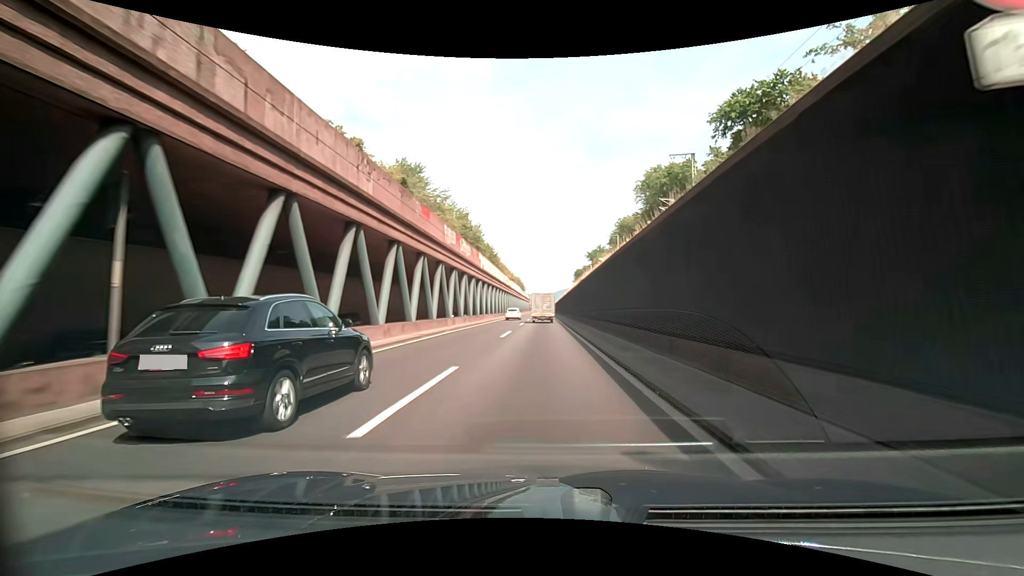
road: trunk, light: Day
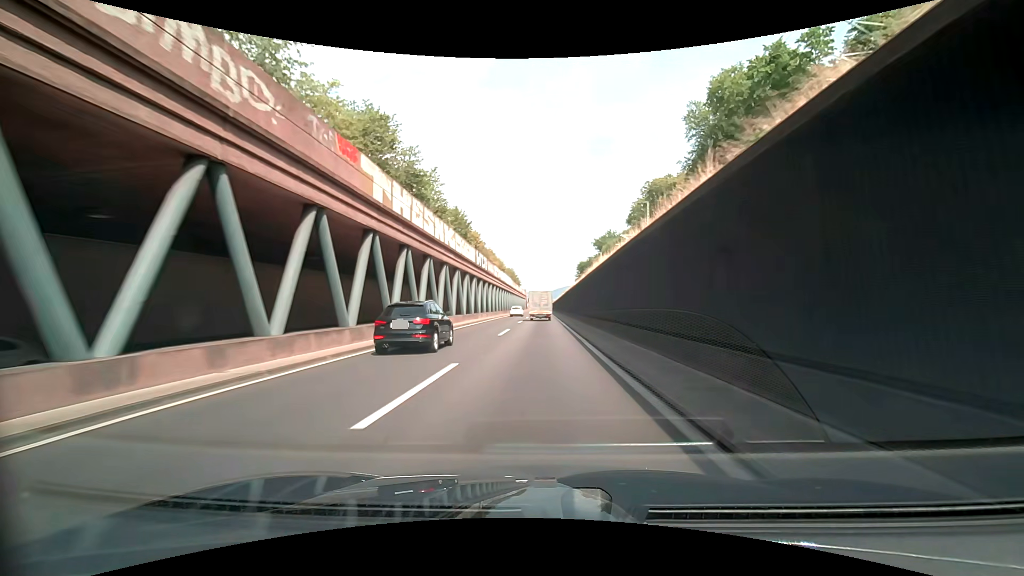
(0.0, +35.7) m; 0°
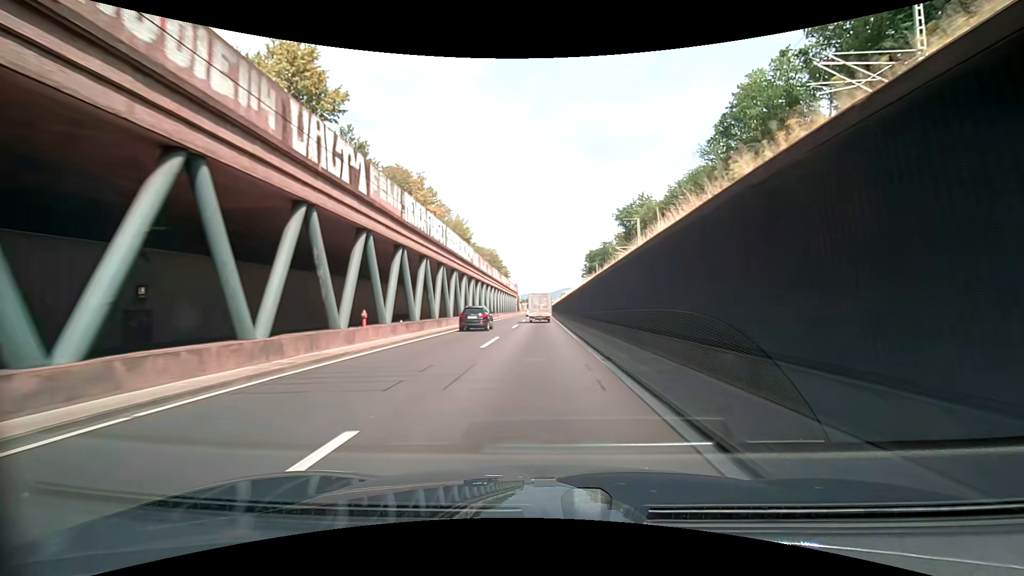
(-0.1, +60.4) m; 0°
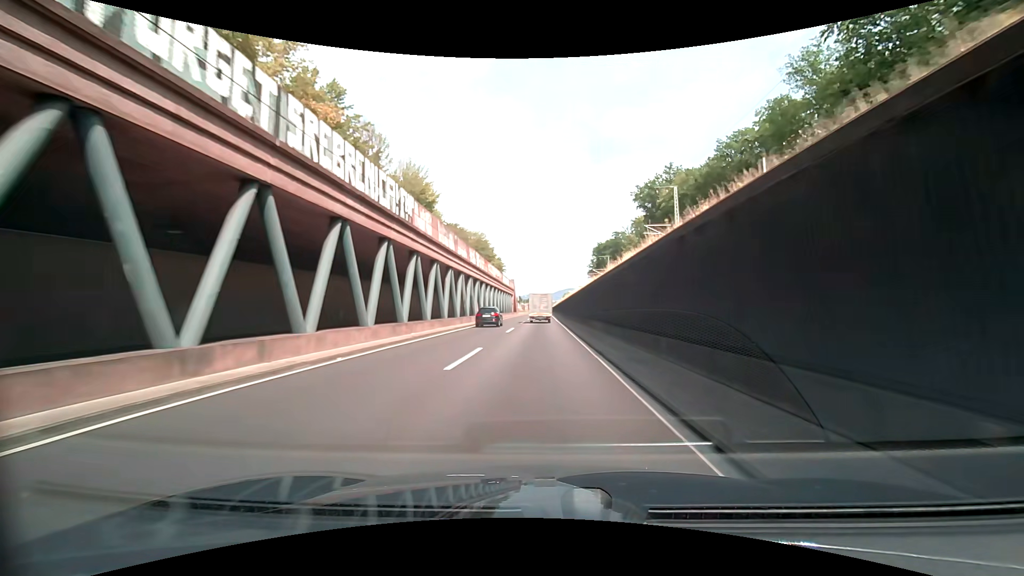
(-0.1, +24.4) m; -1°
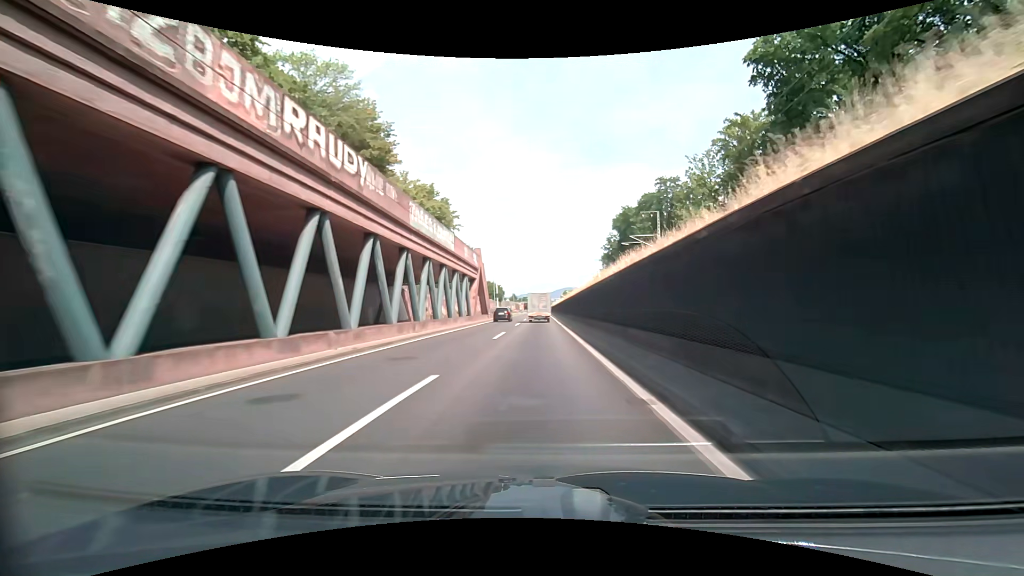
(-0.1, +61.3) m; 0°
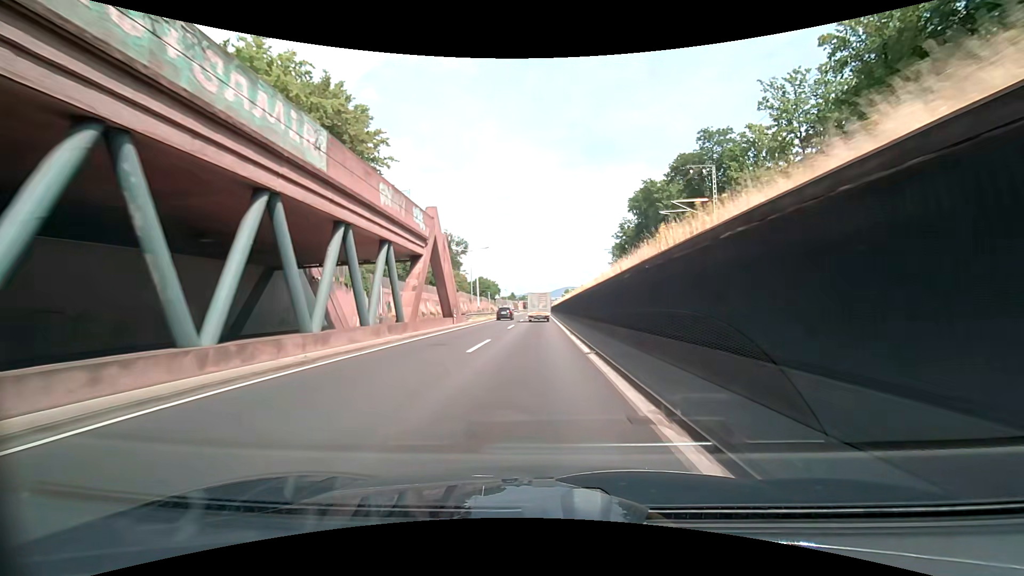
(0.0, +24.6) m; 0°
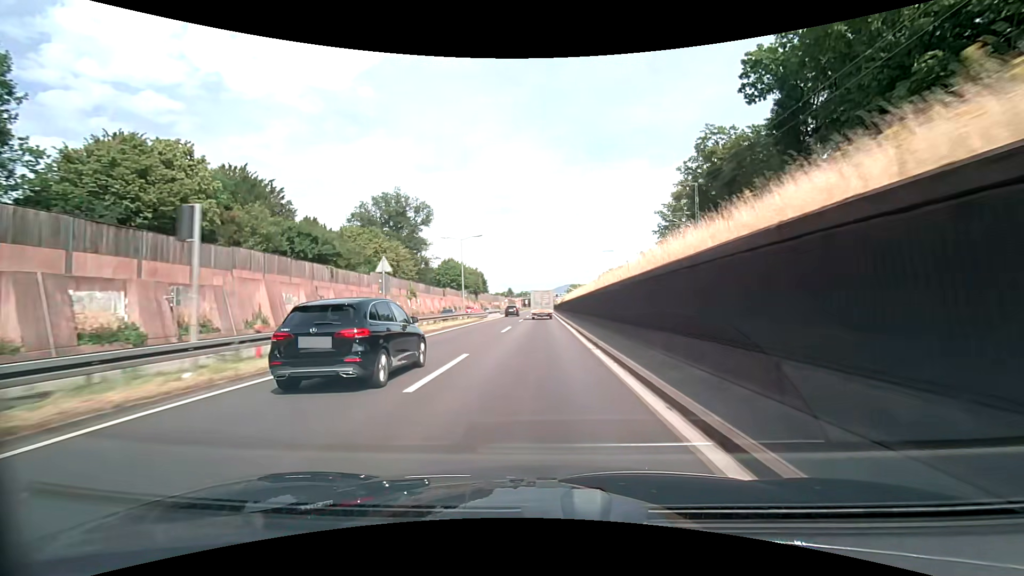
(-0.4, +61.6) m; 0°
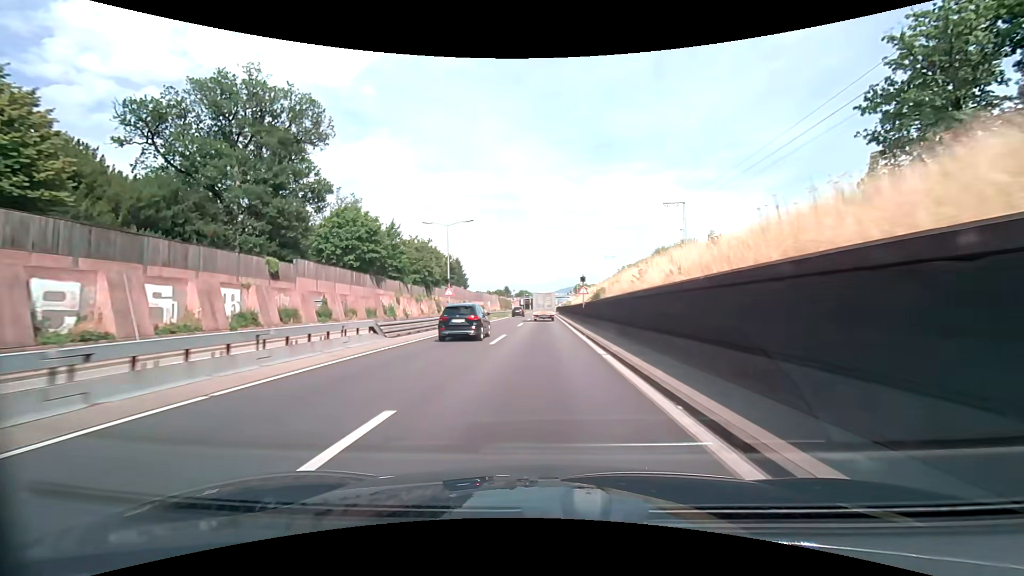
(0.0, +61.6) m; 0°
(0, +10) (0, +20) (0, +30) (0, +40) (0, +50) (0, +60) (0, +70) (0, +80) (+1, +90) (+1, +100) m
